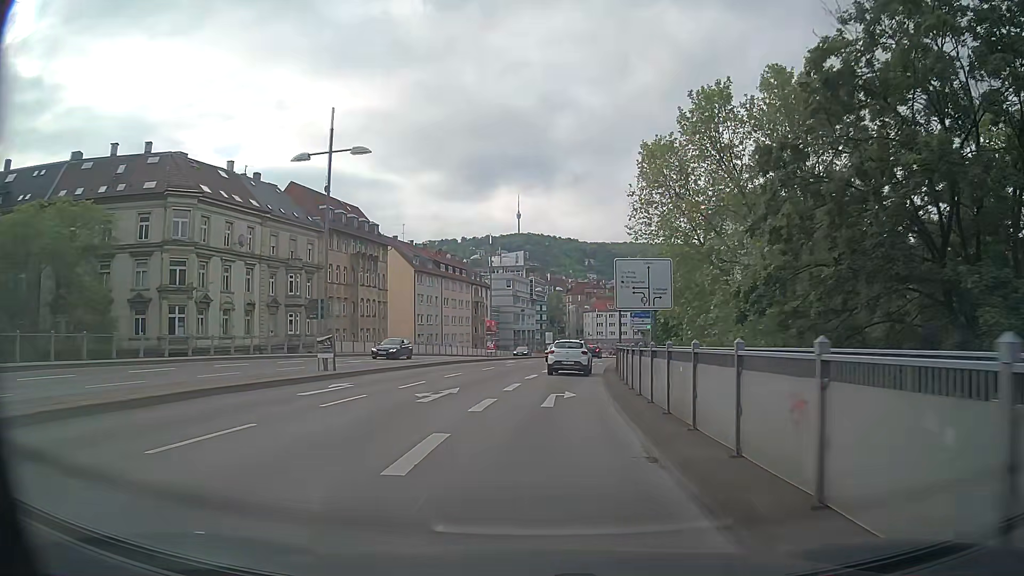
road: primary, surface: asphalt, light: Day
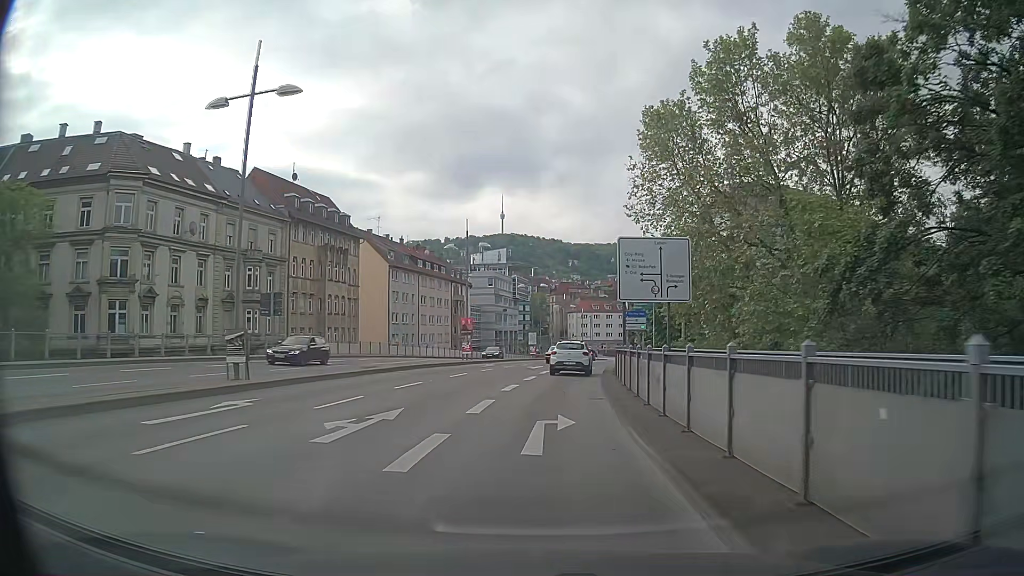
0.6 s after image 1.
(+0.1, +6.1) m; +2°
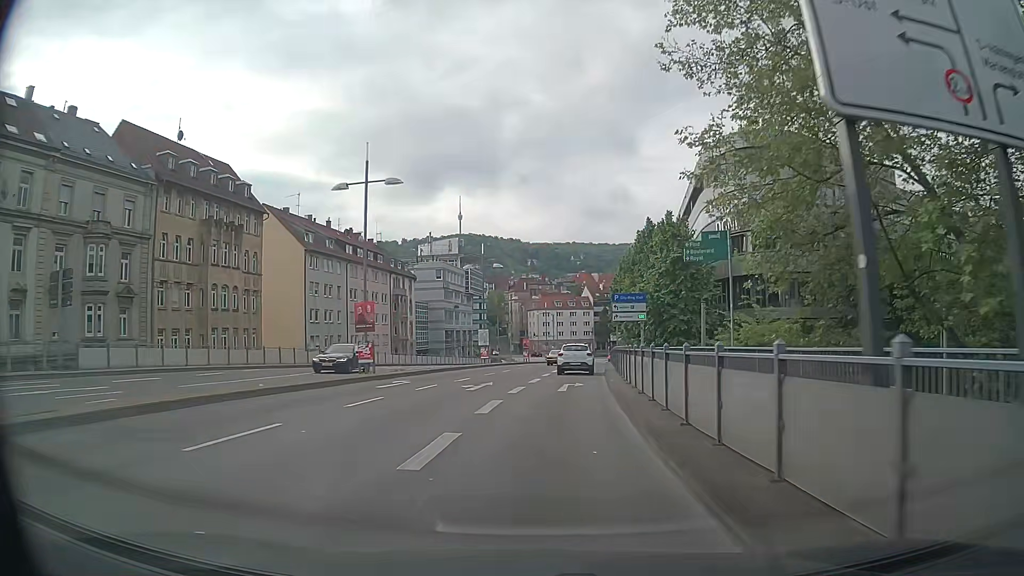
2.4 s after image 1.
(+0.4, +18.2) m; +3°
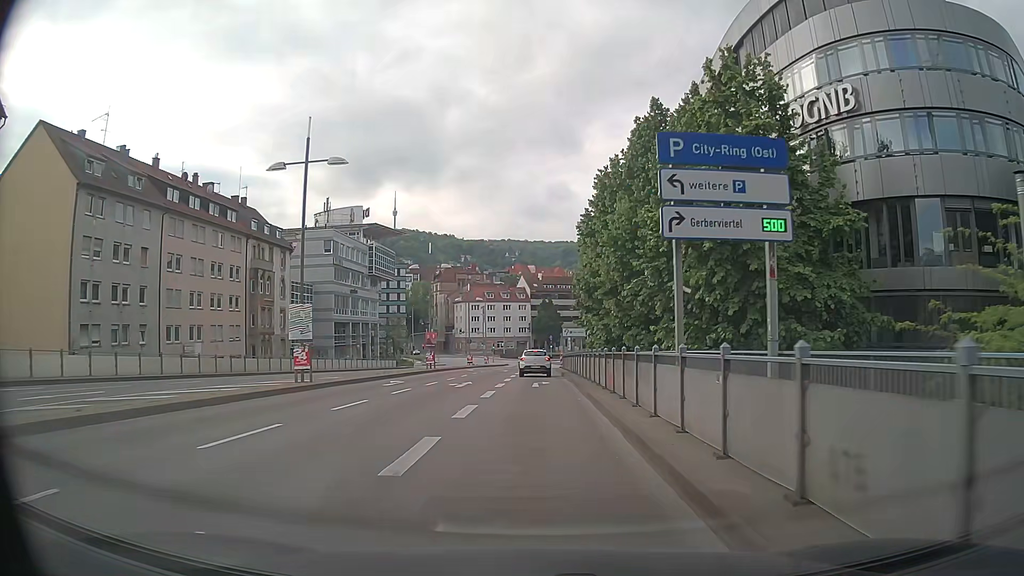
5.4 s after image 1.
(+2.0, +30.0) m; +6°
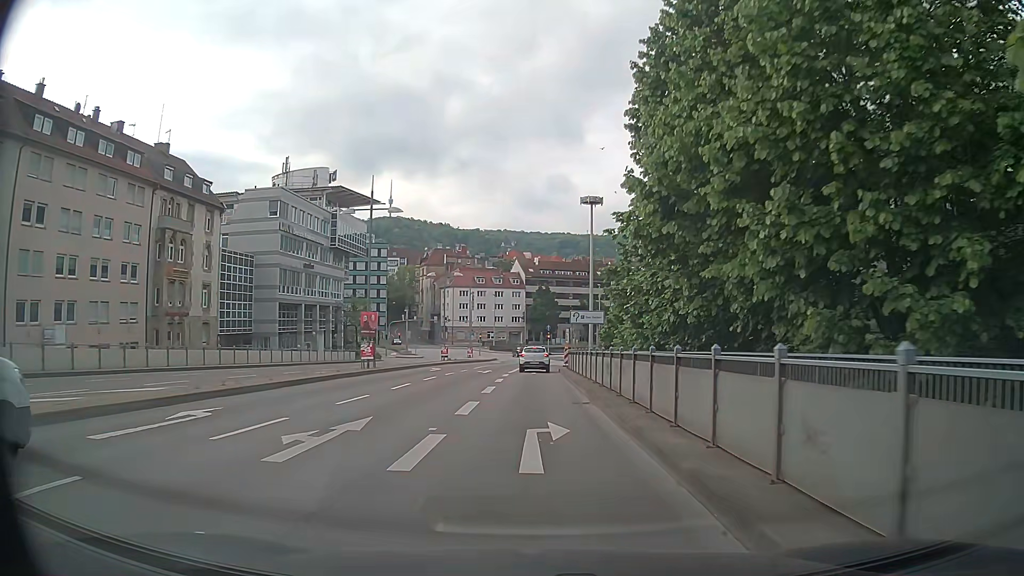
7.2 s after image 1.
(0.0, +18.0) m; 0°
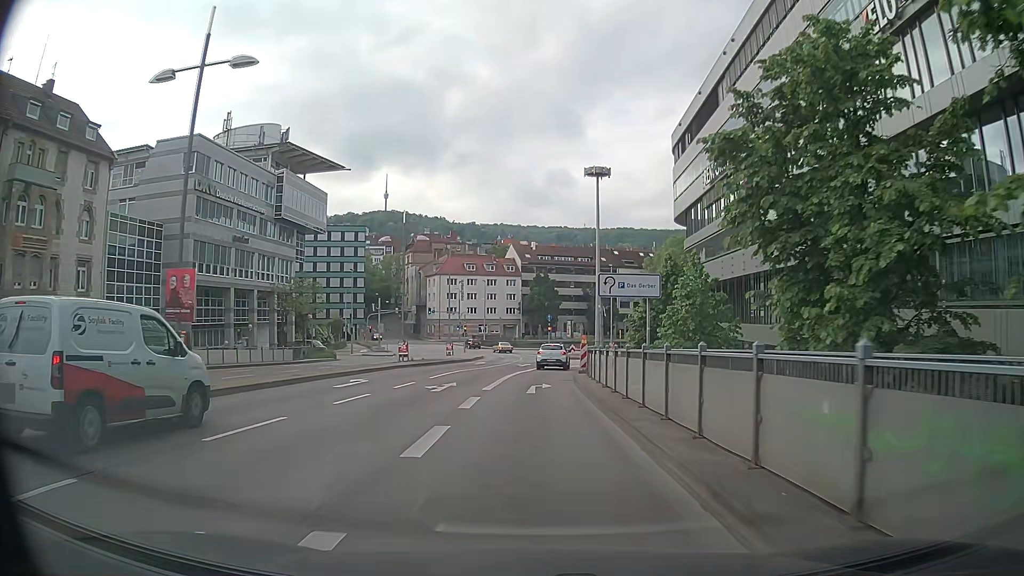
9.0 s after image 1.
(+0.1, +18.2) m; 0°
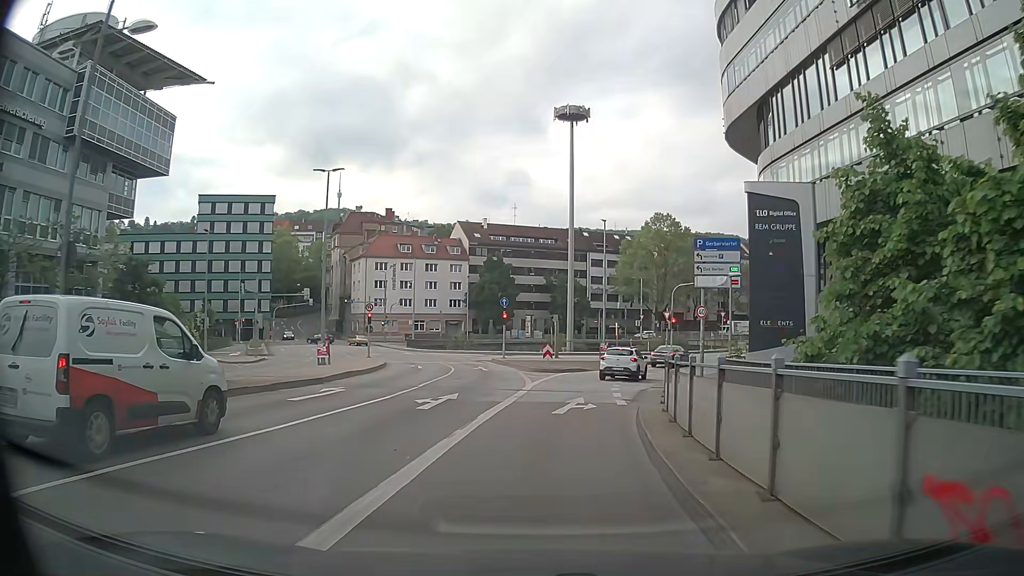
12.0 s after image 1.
(+0.8, +30.0) m; +3°
